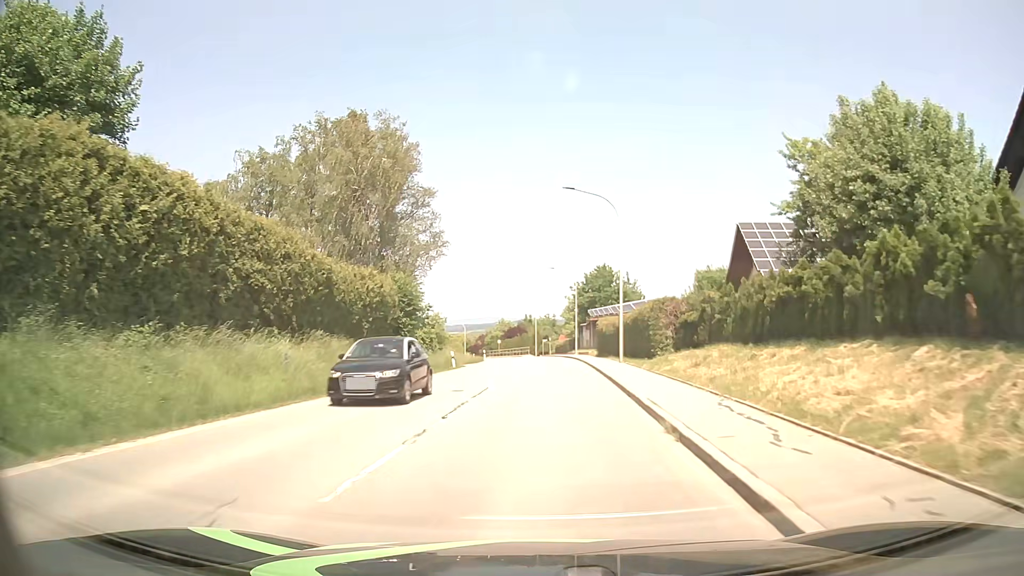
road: tertiary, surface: asphalt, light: Day
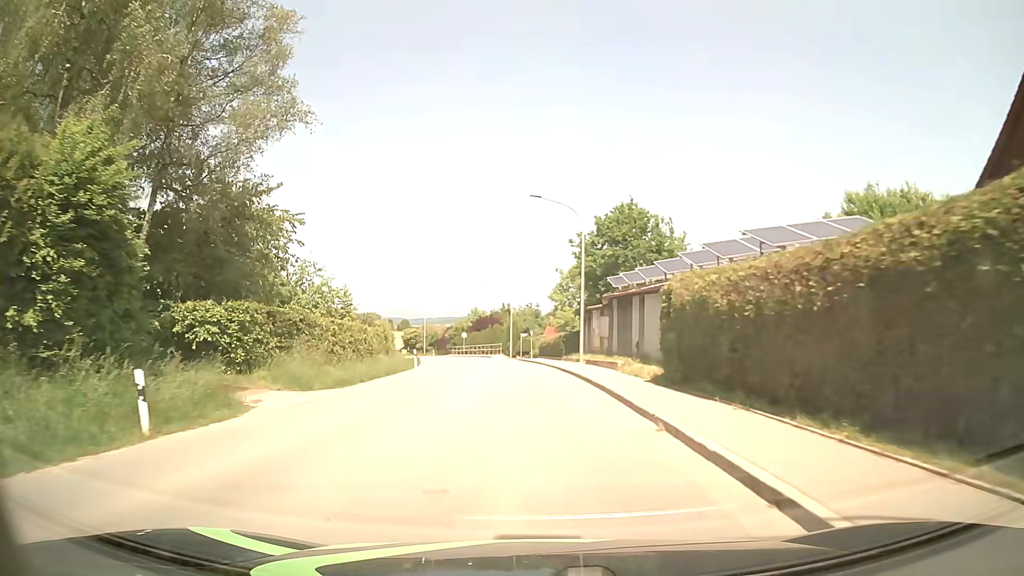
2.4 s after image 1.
(+0.7, +30.9) m; +2°
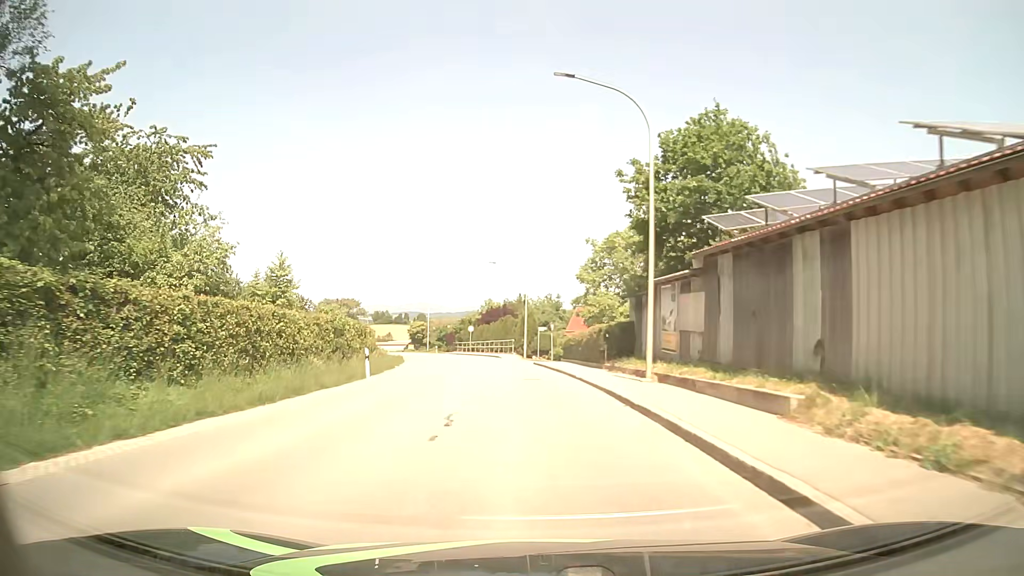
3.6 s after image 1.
(-0.2, +15.5) m; -2°
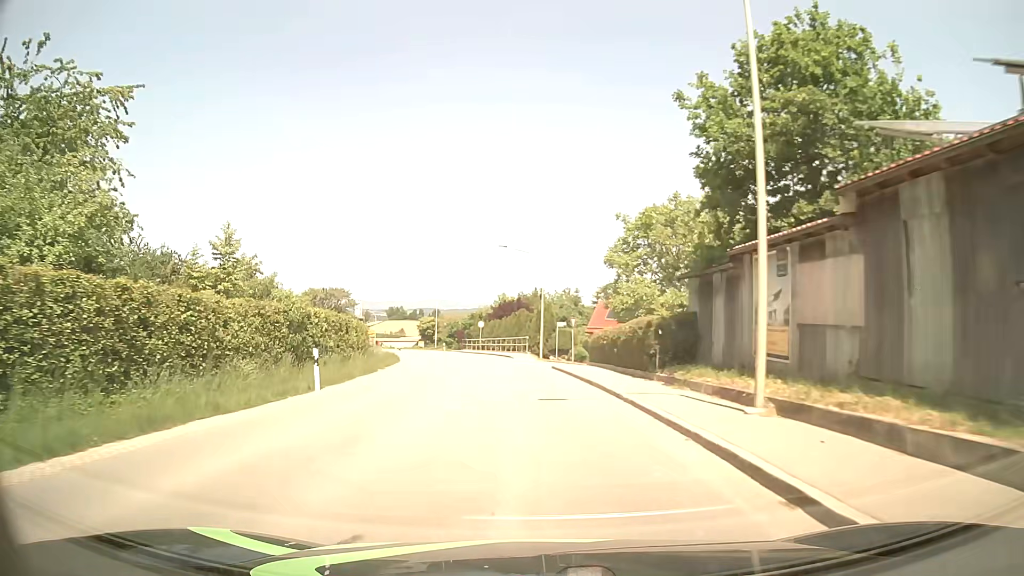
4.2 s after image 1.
(-0.1, +7.7) m; -2°
(0, +10) (-1, +20) (-1, +30) (-2, +40) (-4, +50) (-6, +60) (-8, +69) (-11, +79) (-14, +88) (-17, +98) m
